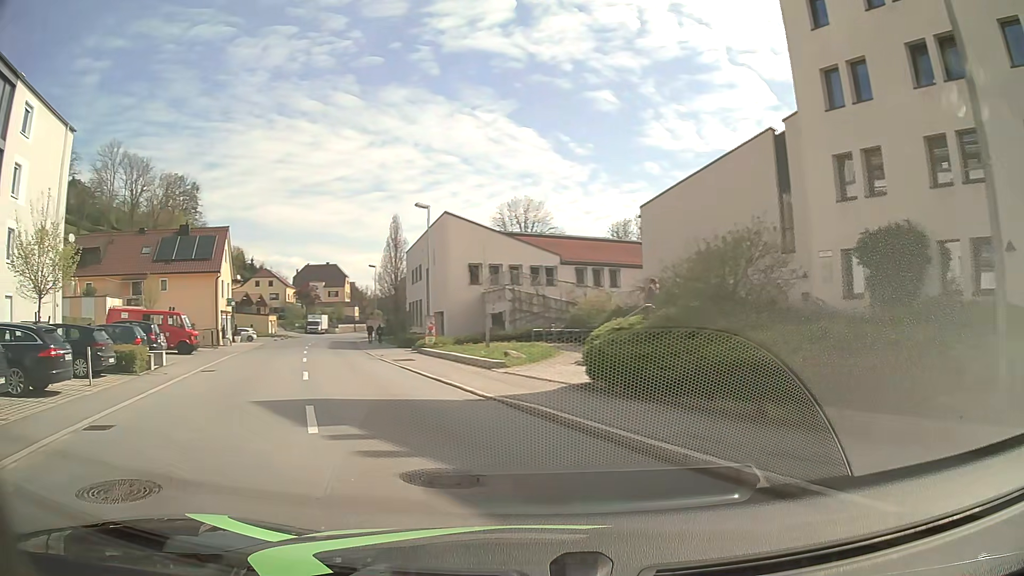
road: tertiary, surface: asphalt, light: Day
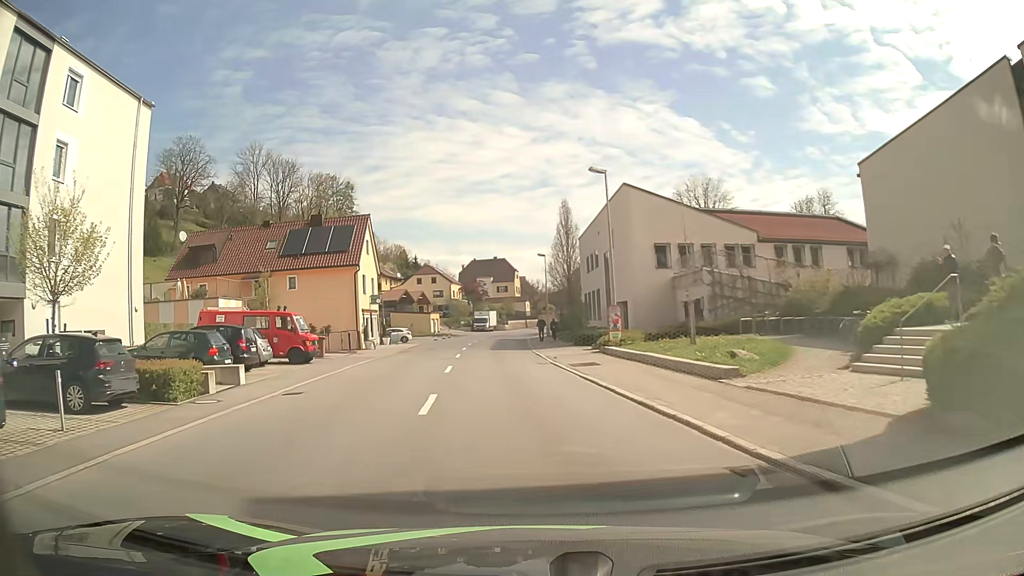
(-1.1, +7.4) m; -14°
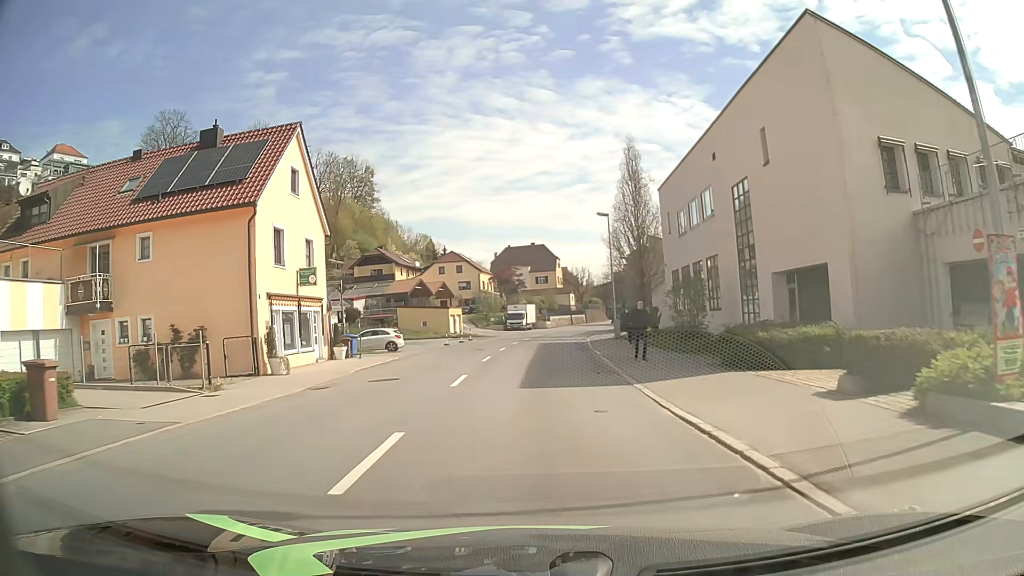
(-1.3, +23.3) m; -3°
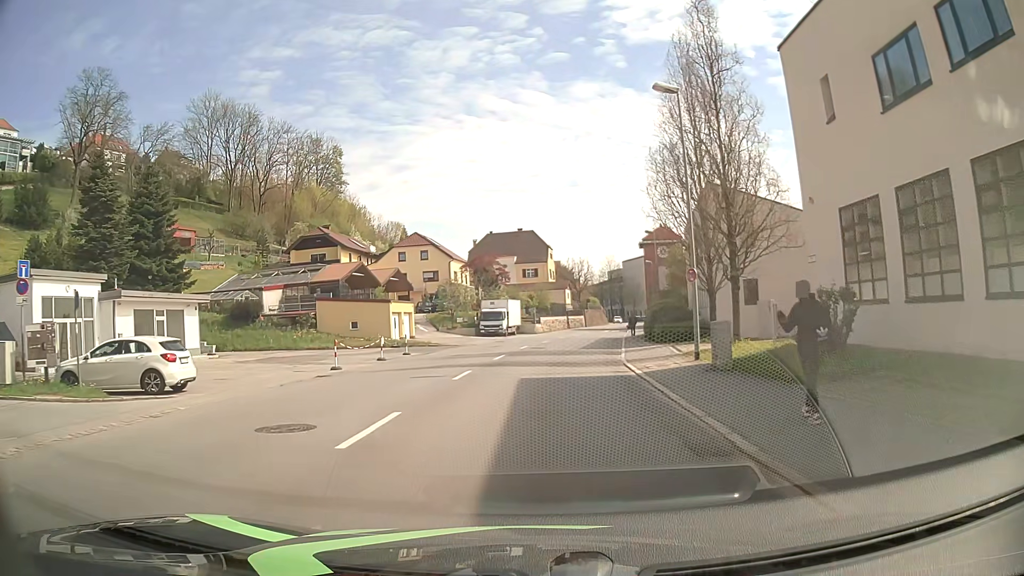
(+0.3, +25.2) m; +1°
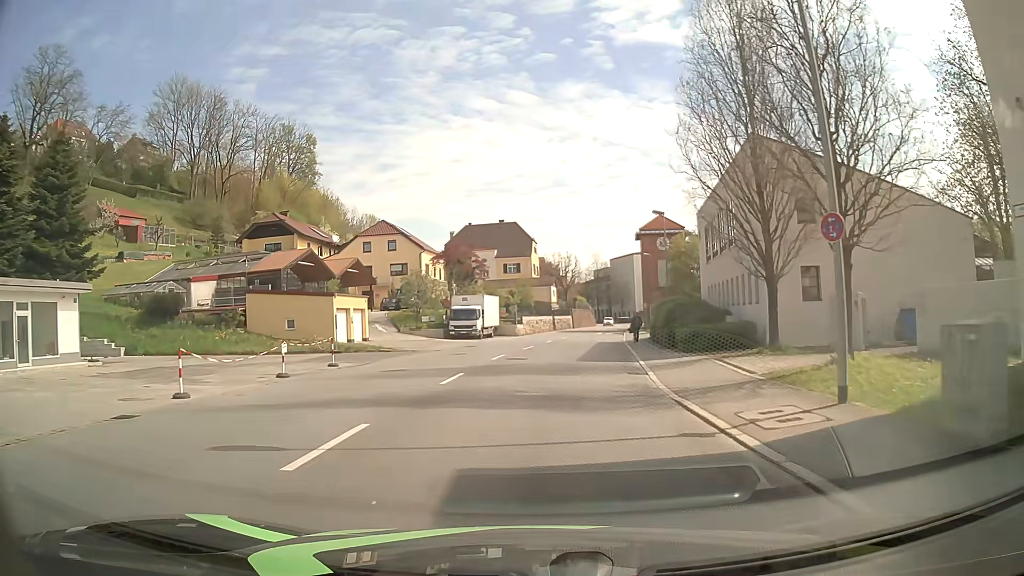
(+0.1, +10.3) m; +1°
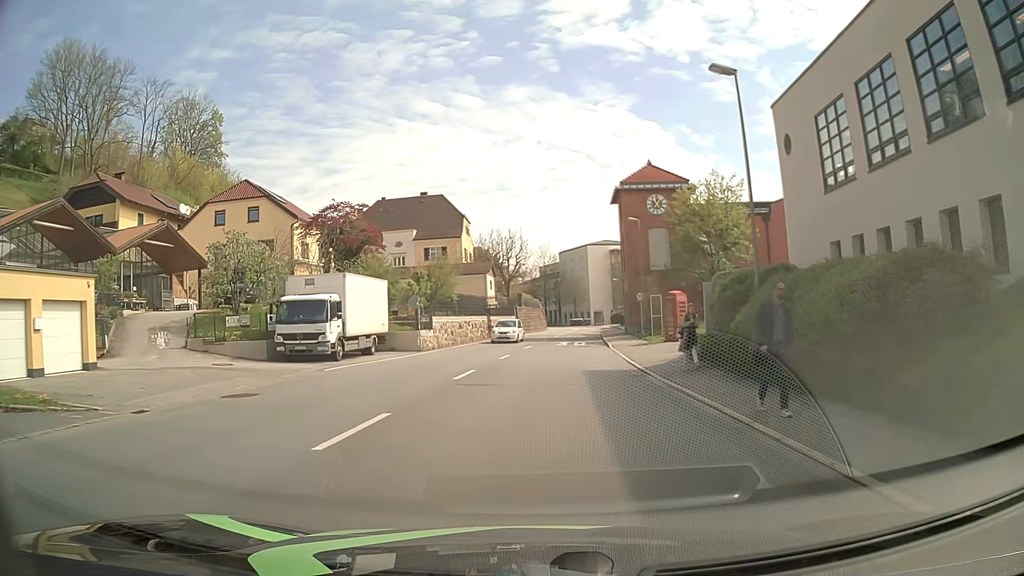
(+1.1, +25.8) m; +4°
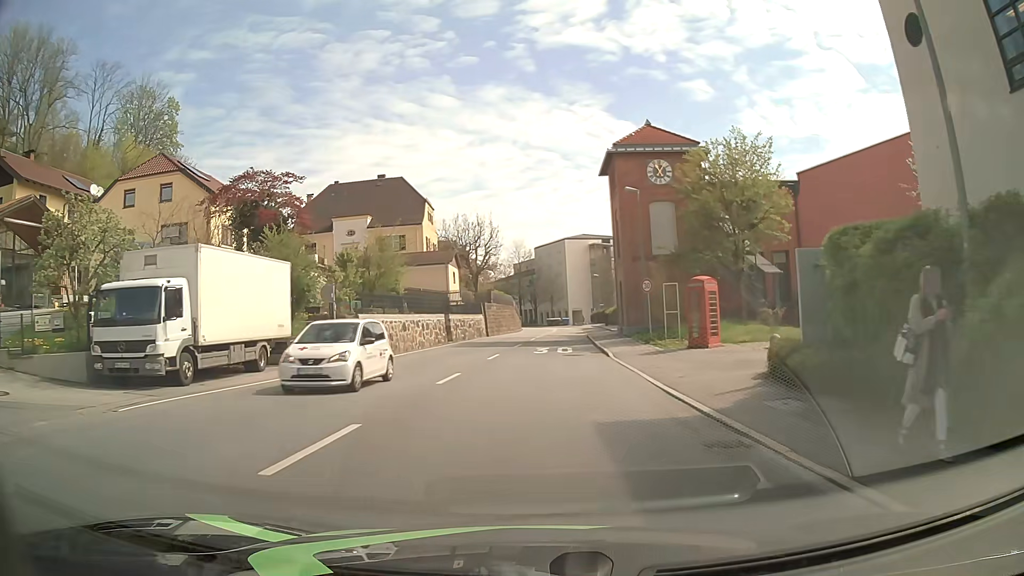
(+0.3, +10.3) m; +3°
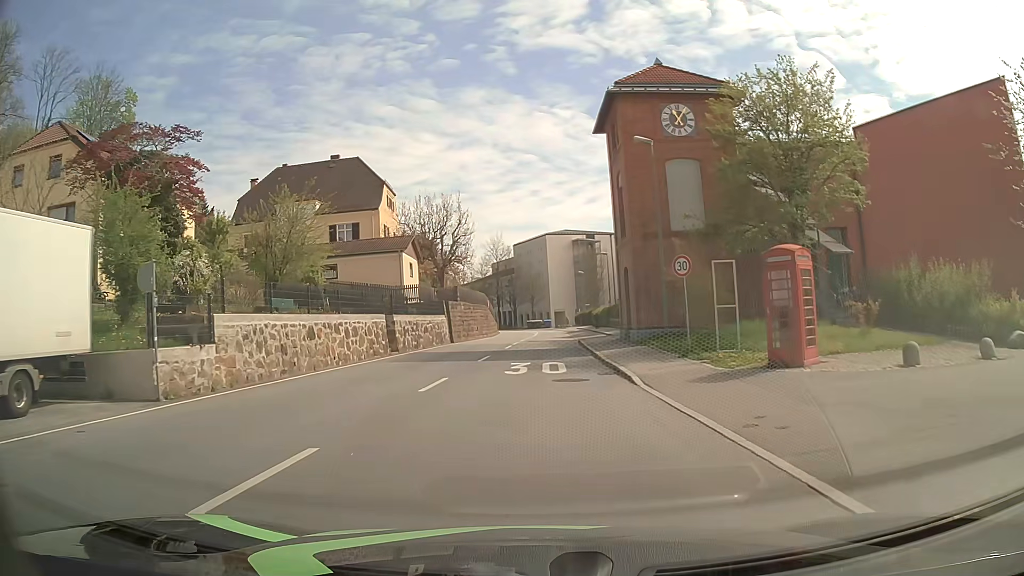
(+0.1, +10.4) m; +1°
(0, +10) (0, +20) (+1, +30) (+1, +40) (+1, +50) (+2, +60) (+2, +70) (+2, +80) (+1, +90) (0, +100) m
